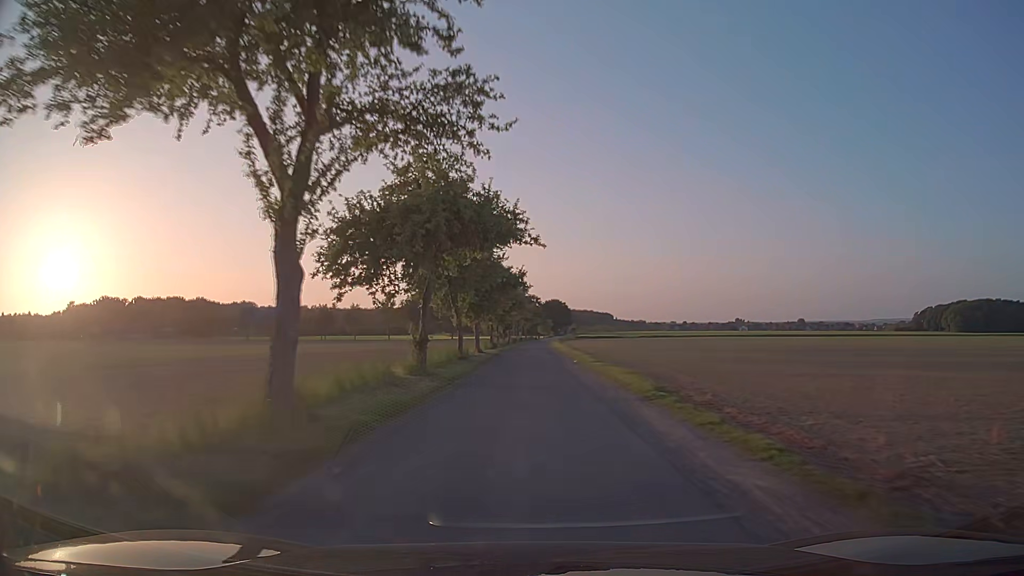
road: unclassified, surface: asphalt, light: Day
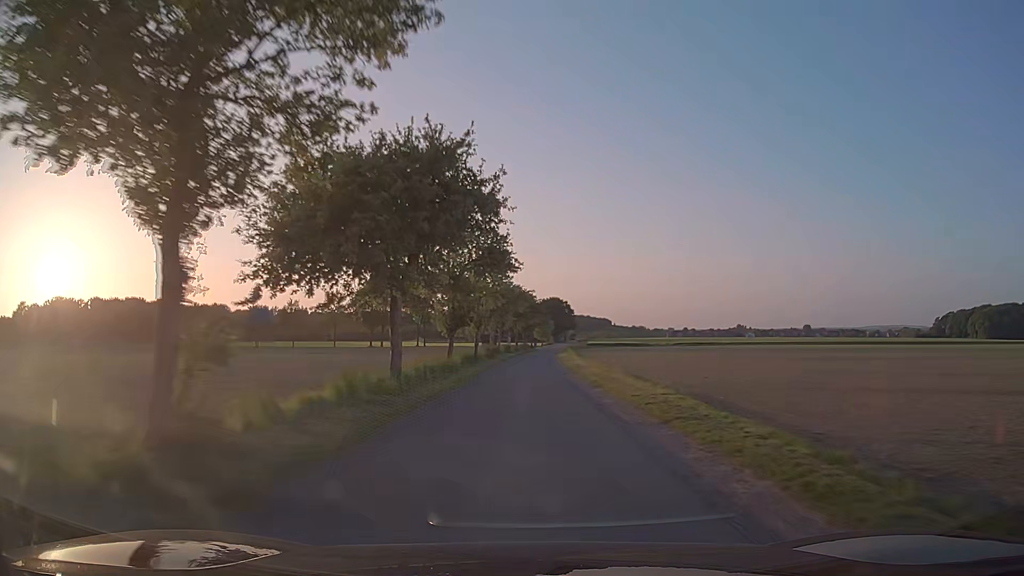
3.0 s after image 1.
(+0.2, +53.3) m; 0°
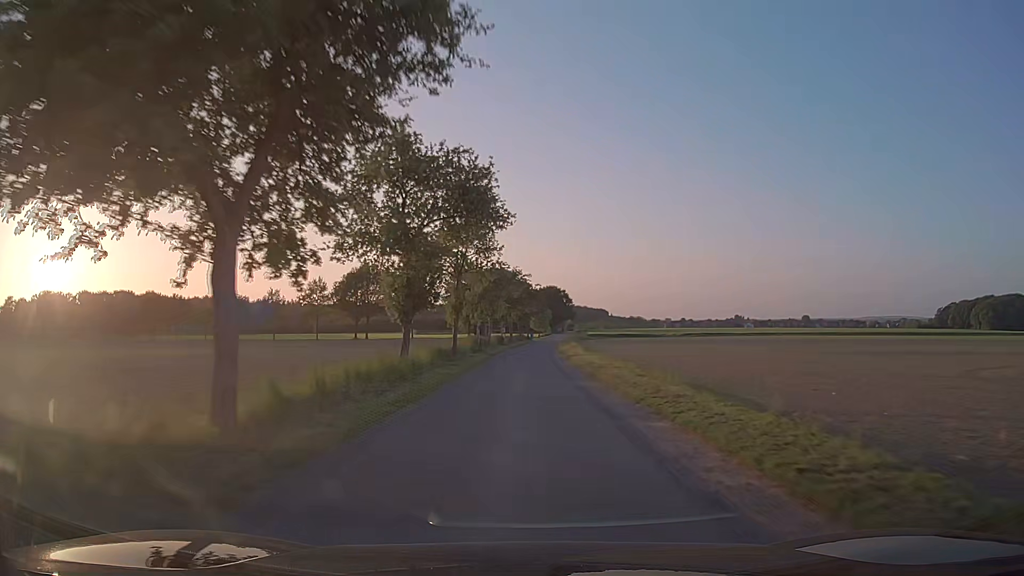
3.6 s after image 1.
(+0.1, +10.5) m; +1°
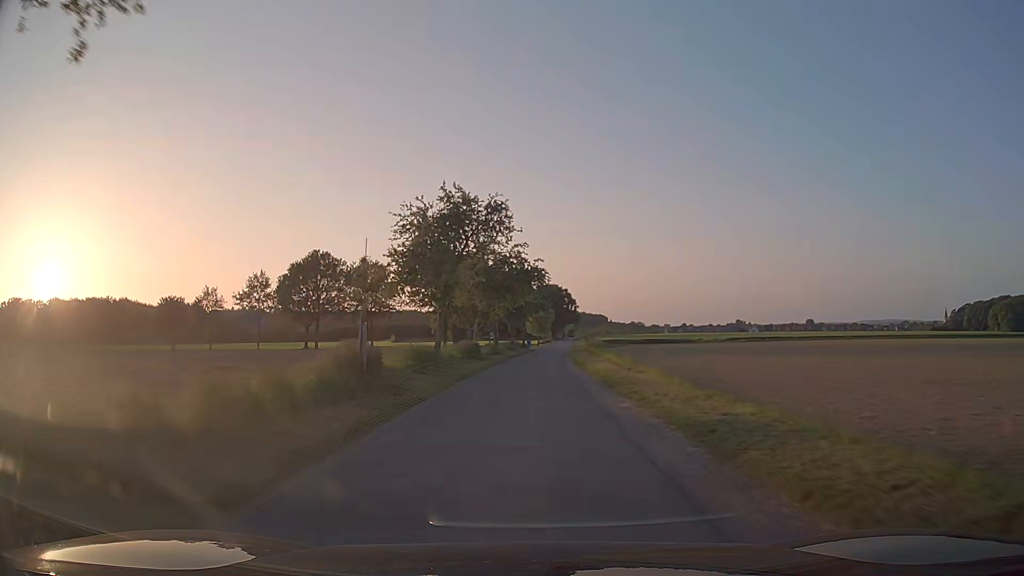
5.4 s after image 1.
(0.0, +31.4) m; 0°
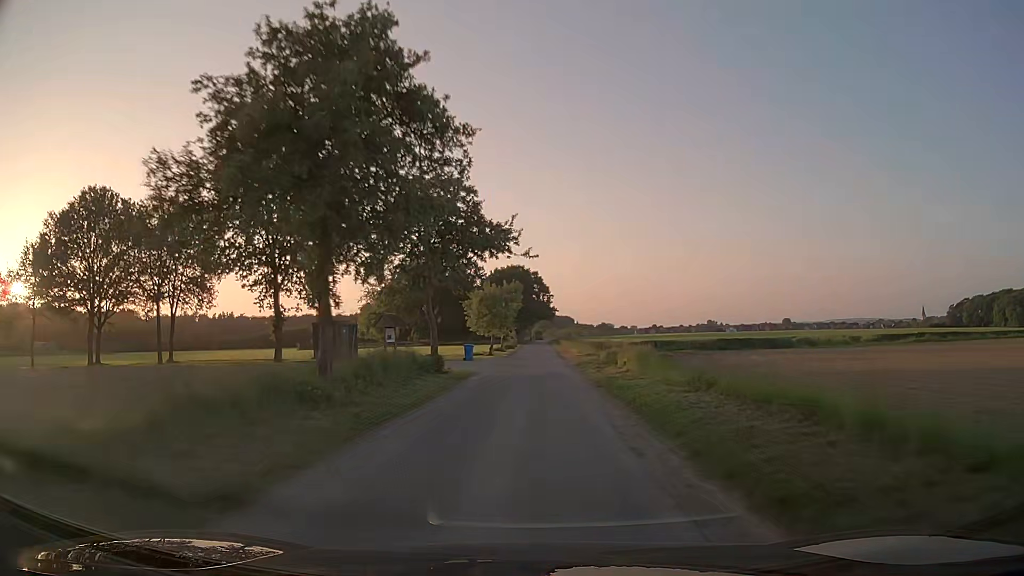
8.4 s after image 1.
(+1.6, +52.6) m; +3°
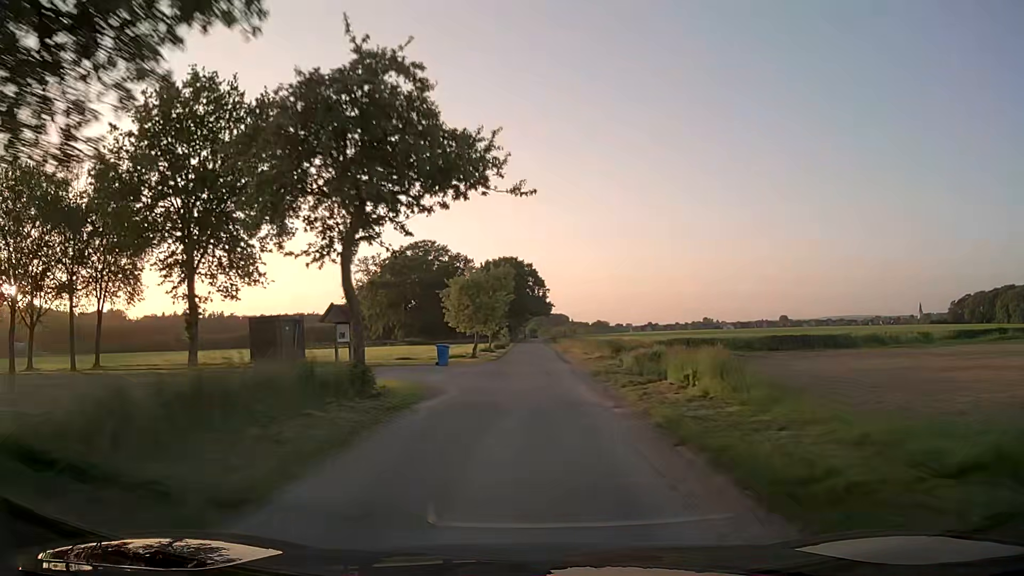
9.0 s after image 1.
(0.0, +10.6) m; 0°
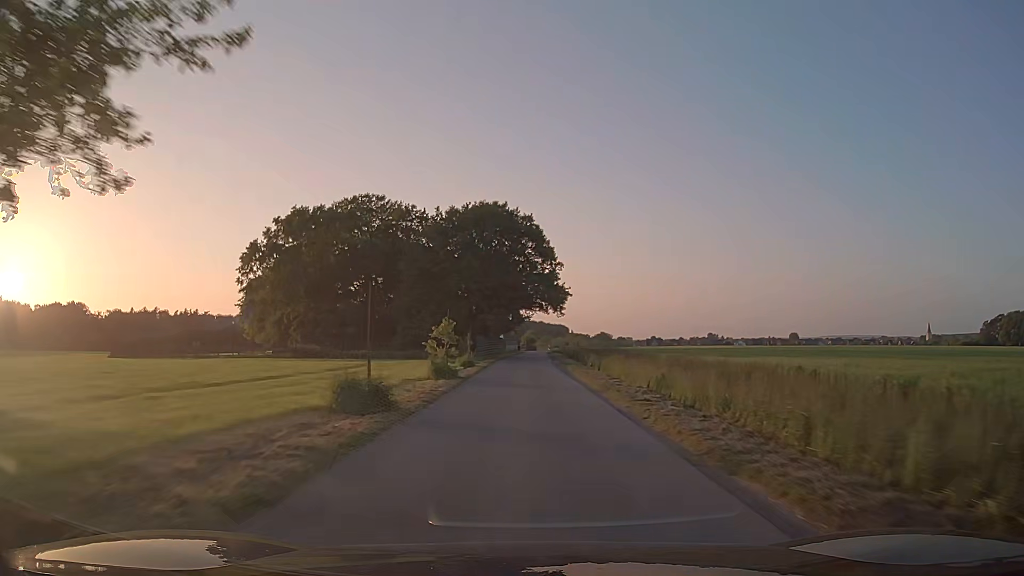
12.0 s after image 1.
(+0.3, +52.9) m; 0°
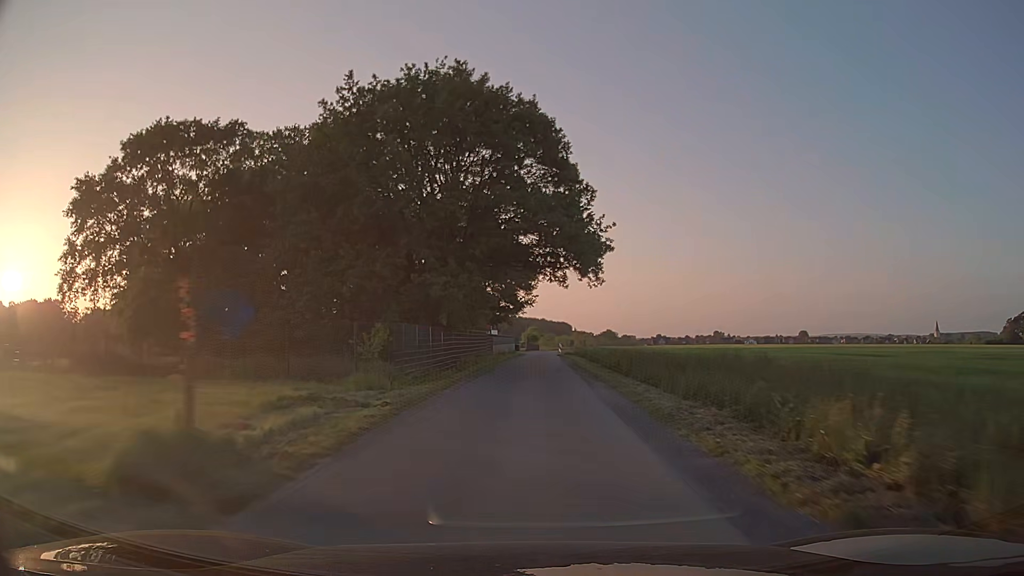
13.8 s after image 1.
(0.0, +31.2) m; 0°
(0, +10) (0, +20) (0, +30) (0, +40) (0, +50) (+1, +60) (+1, +70) (+2, +80) (+3, +90) (+3, +100) m
